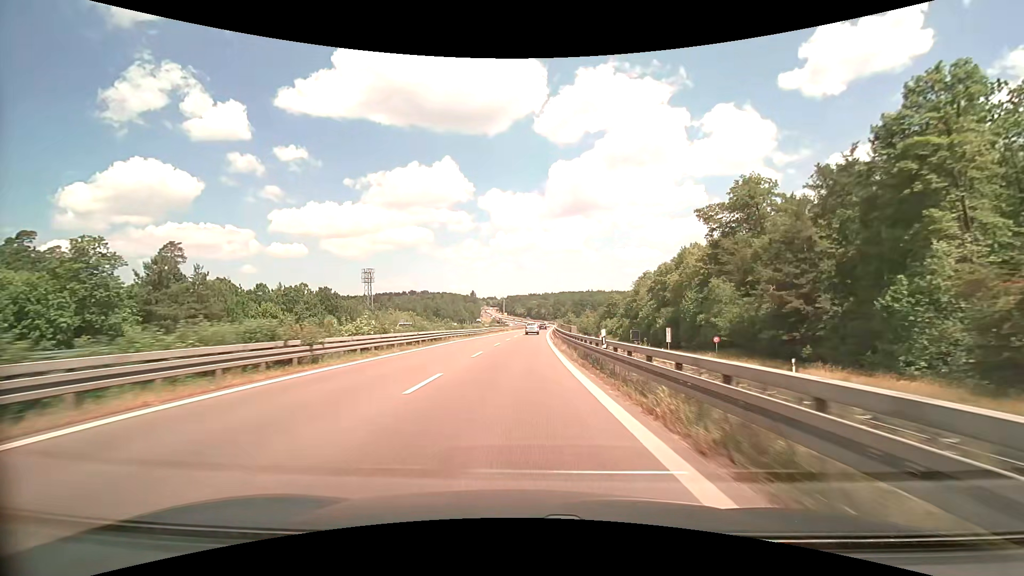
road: trunk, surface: asphalt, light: Day
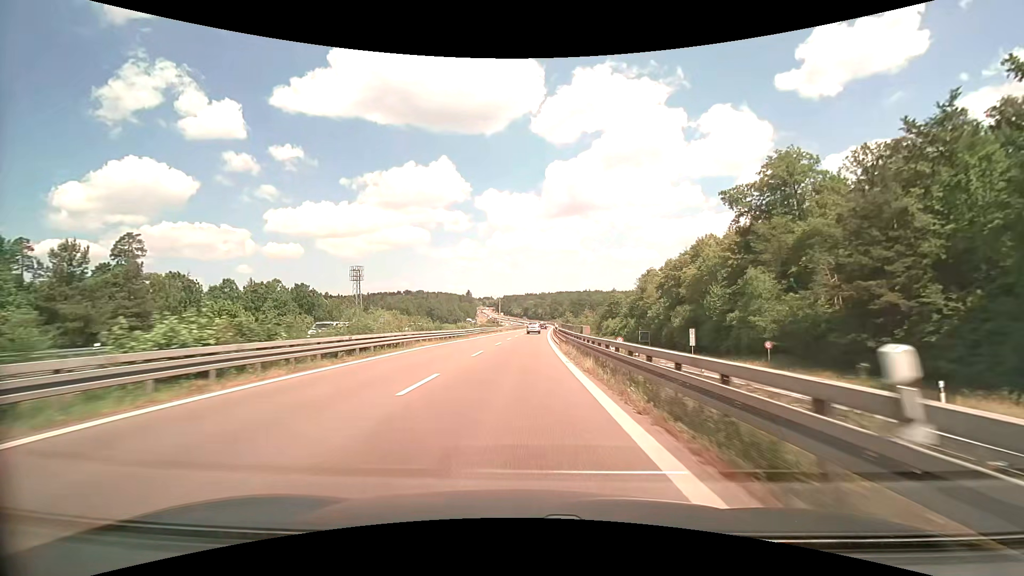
(+0.1, +12.1) m; 0°
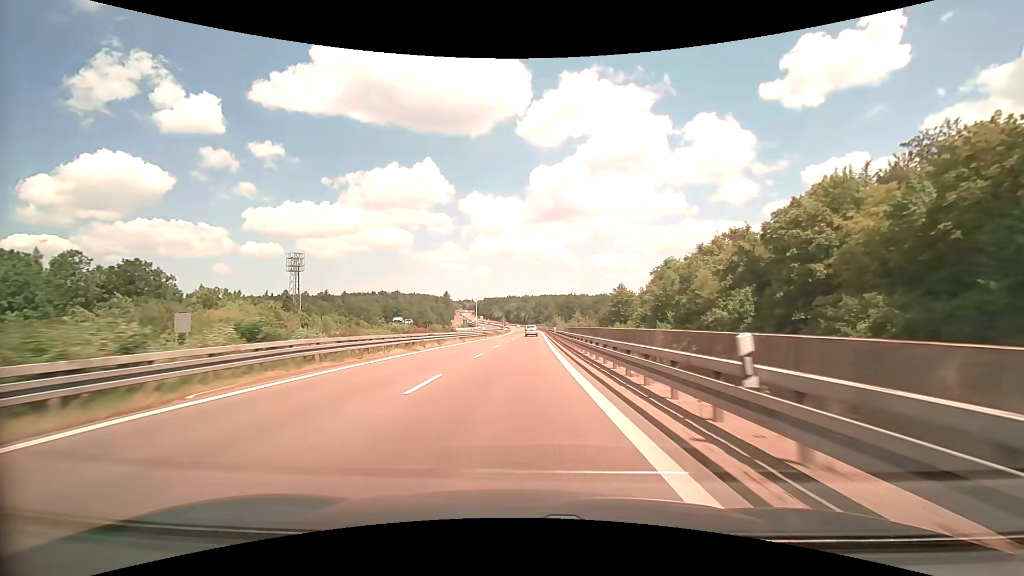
(+0.8, +47.9) m; +2°
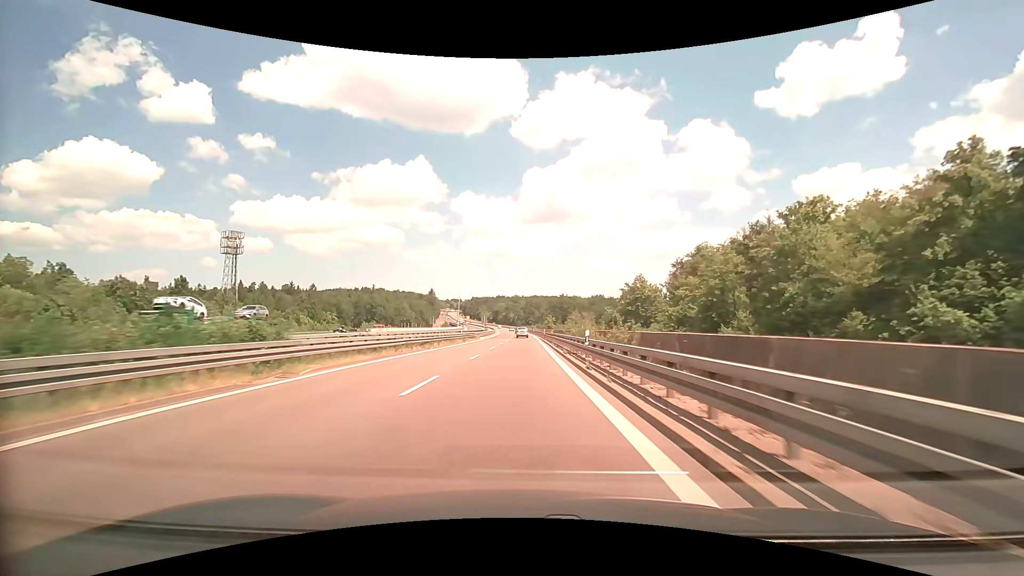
(+0.4, +36.2) m; +1°
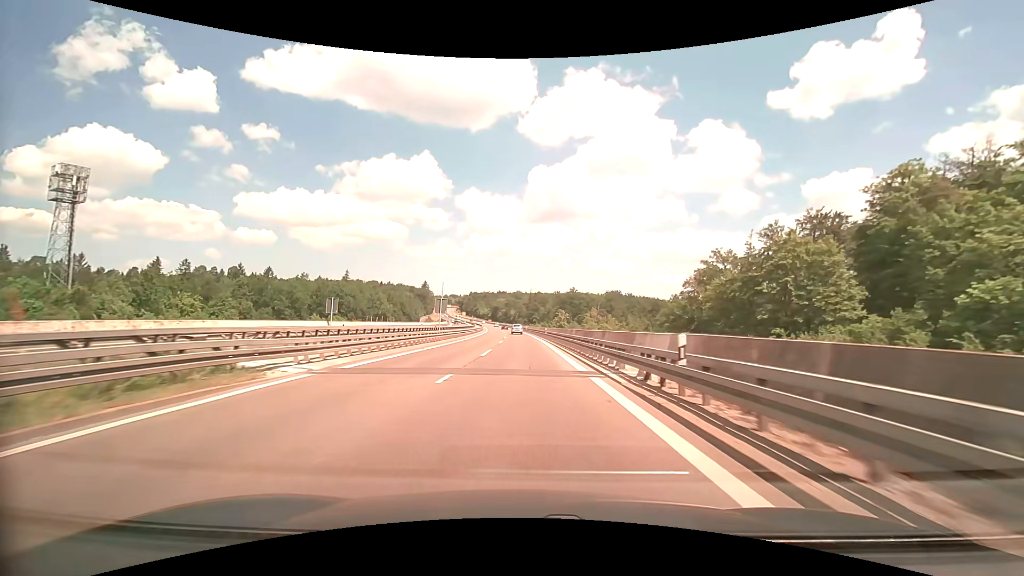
(-0.1, +60.7) m; 0°
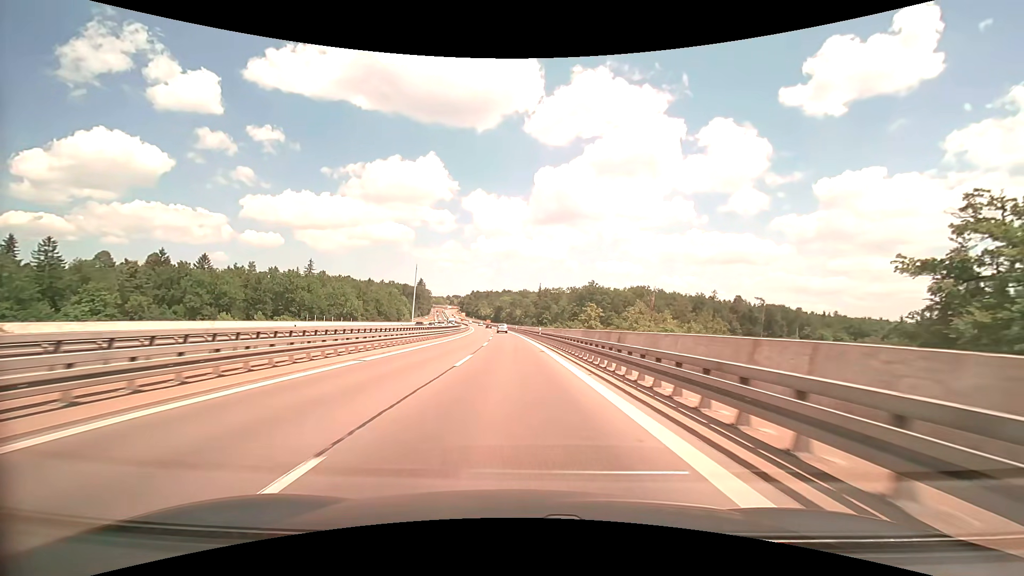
(-0.5, +60.6) m; -1°
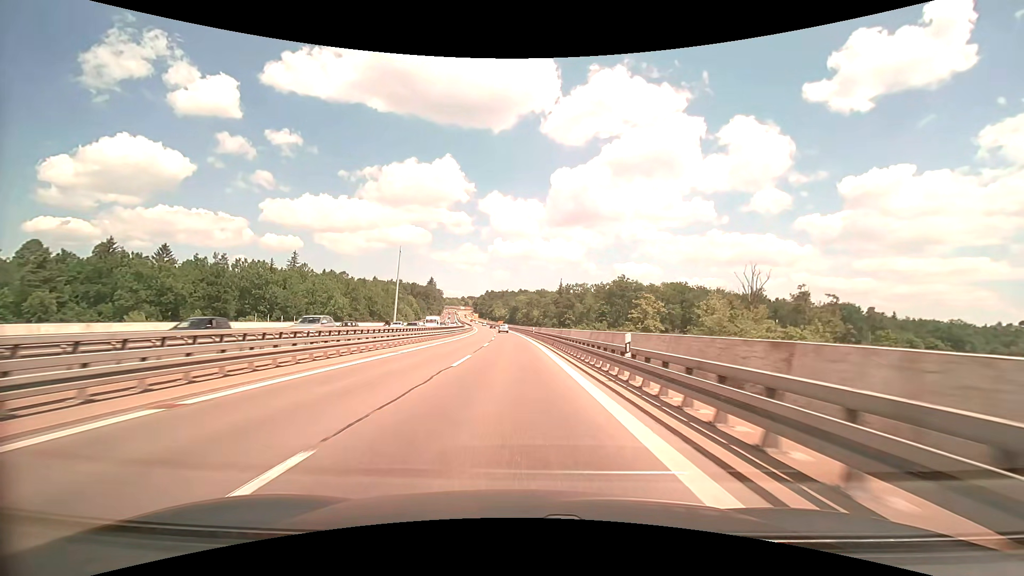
(-0.5, +35.8) m; -2°
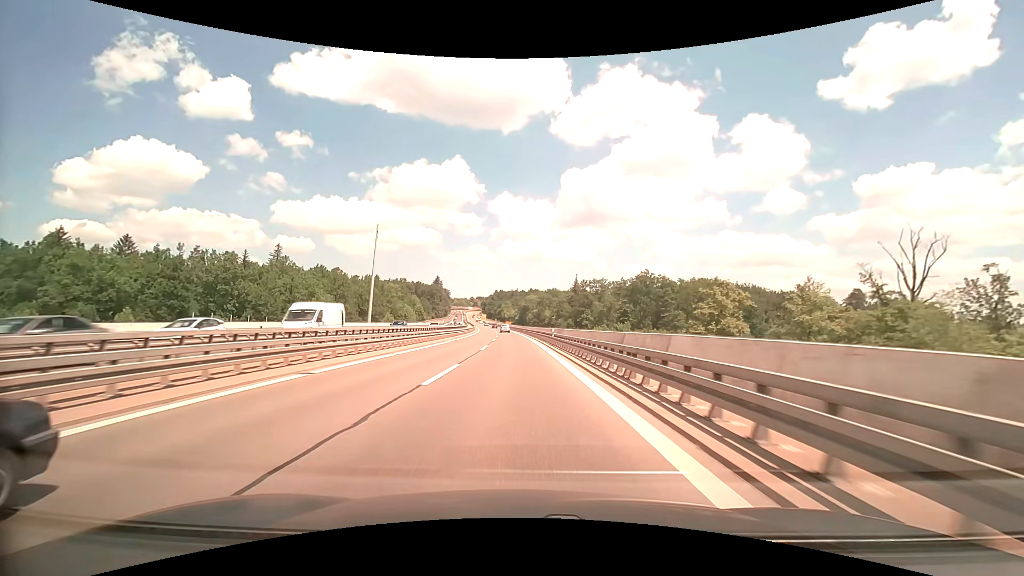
(-0.3, +23.7) m; -1°
(0, +10) (0, +20) (0, +30) (-1, +40) (-1, +50) (-1, +60) (-2, +70) (-2, +80) (-3, +90) (-3, +100) m
